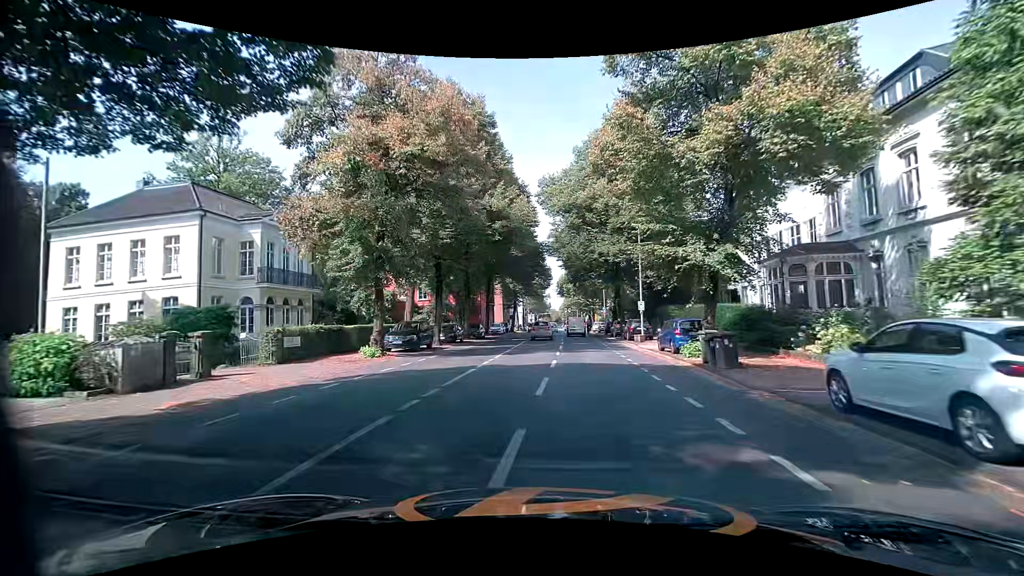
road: tertiary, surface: asphalt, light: Day
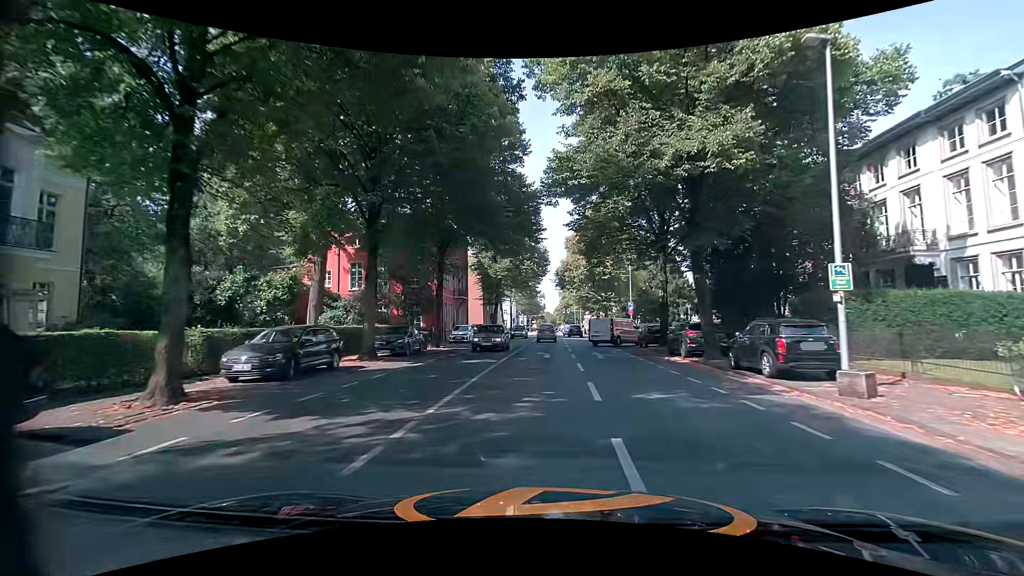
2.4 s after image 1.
(+0.2, +23.7) m; 0°
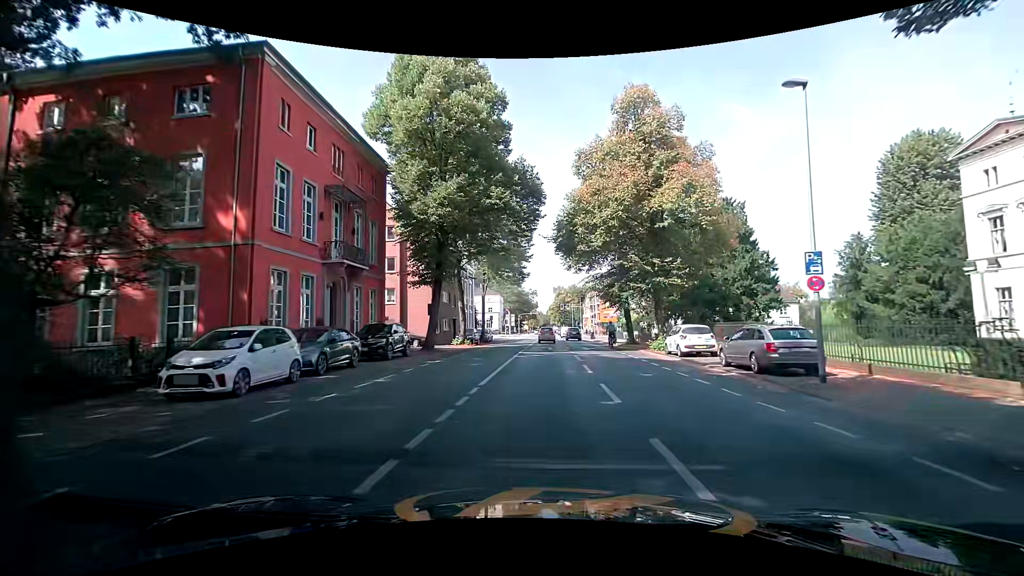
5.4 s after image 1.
(+0.8, +30.0) m; +2°
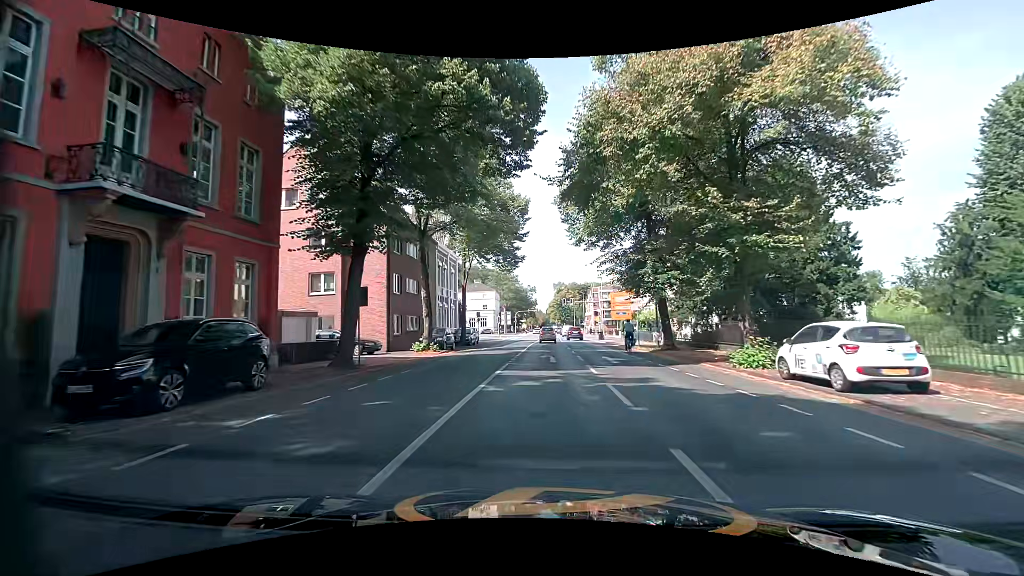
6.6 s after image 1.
(0.0, +12.6) m; 0°
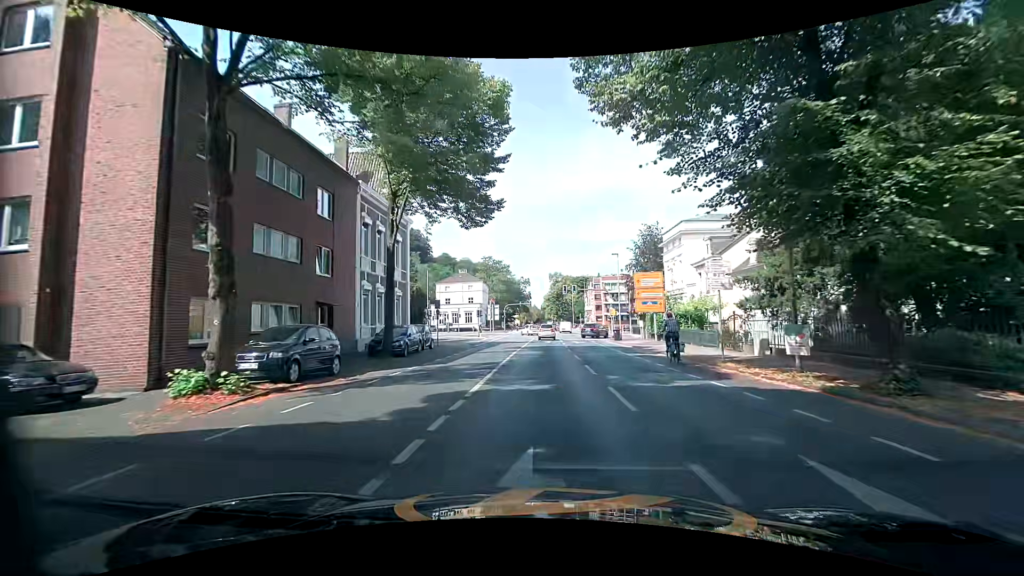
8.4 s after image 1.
(+0.2, +18.6) m; +1°
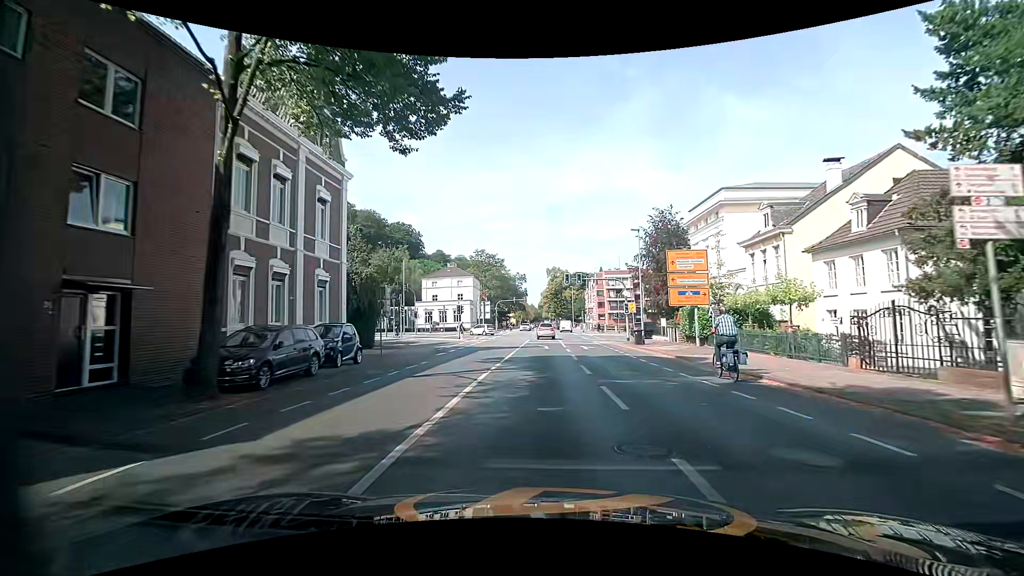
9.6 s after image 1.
(+0.1, +11.8) m; 0°
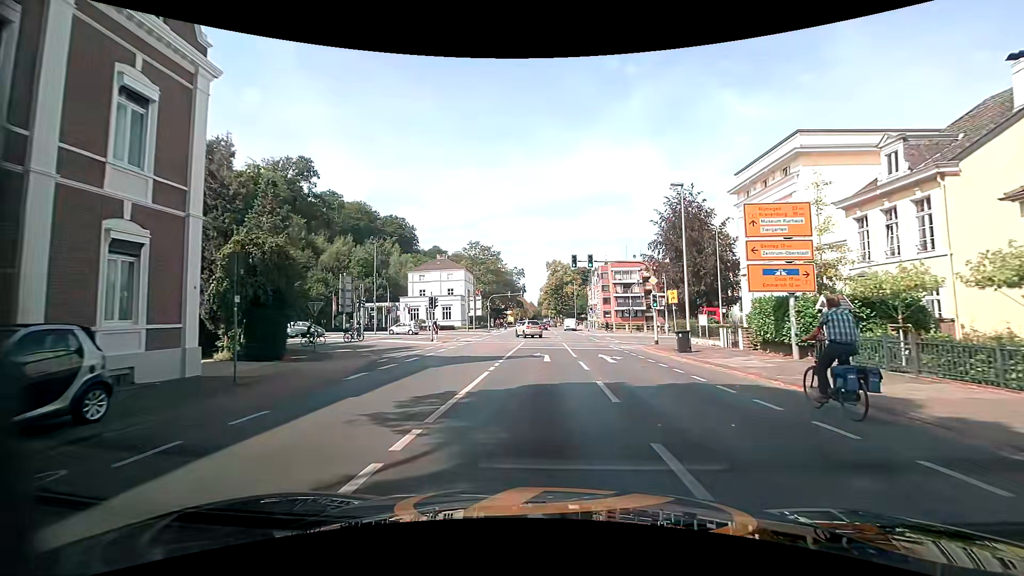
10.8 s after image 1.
(0.0, +11.2) m; -1°
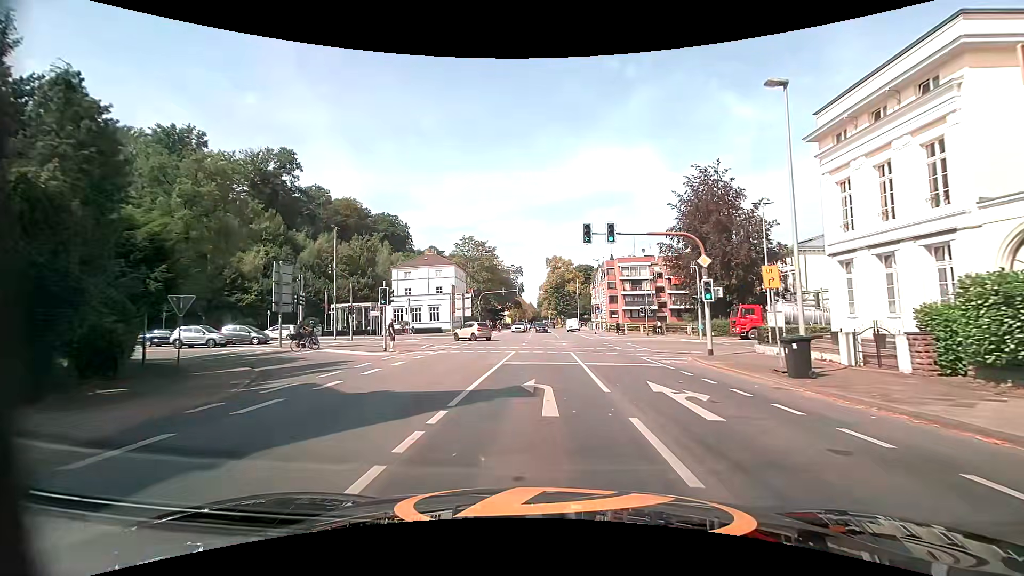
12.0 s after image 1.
(+0.2, +10.5) m; +1°
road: secondary_link
(0, +10) (0, +20) (0, +30) (-1, +40) (-7, +47) (-17, +49) (-27, +48) (-37, +45) (-46, +41) (-54, +35) m
